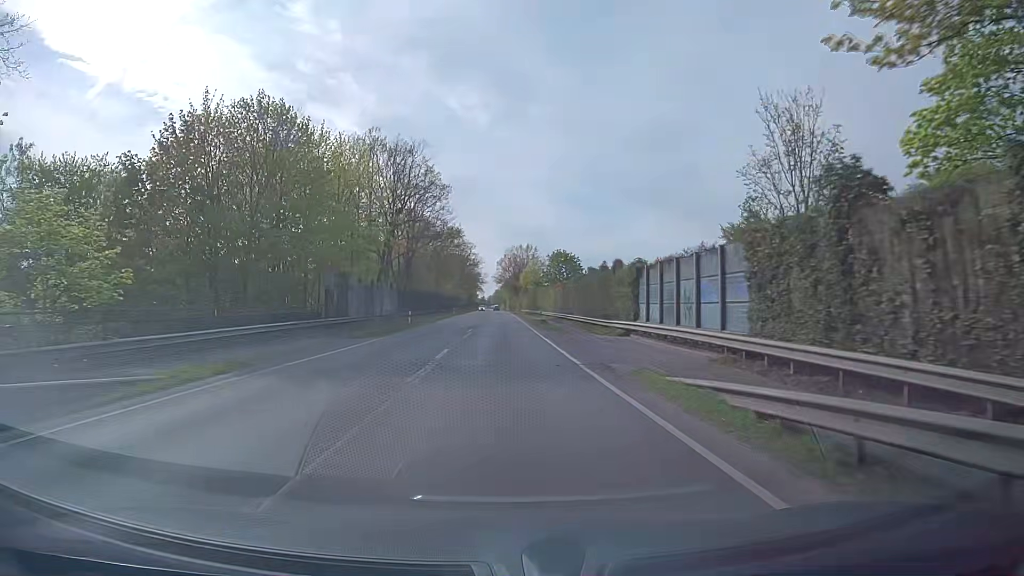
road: primary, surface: asphalt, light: Day
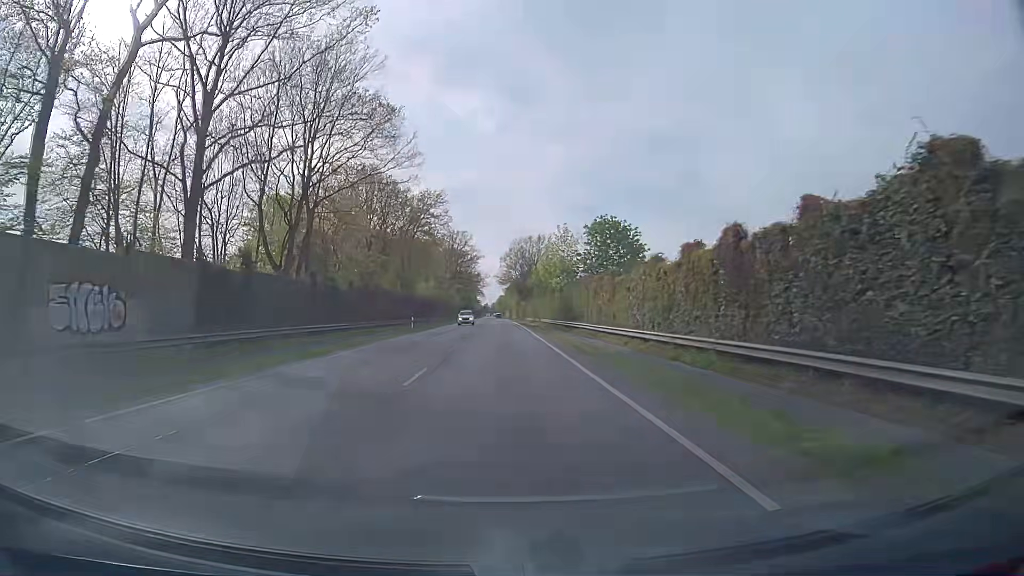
(0.0, +48.5) m; 0°
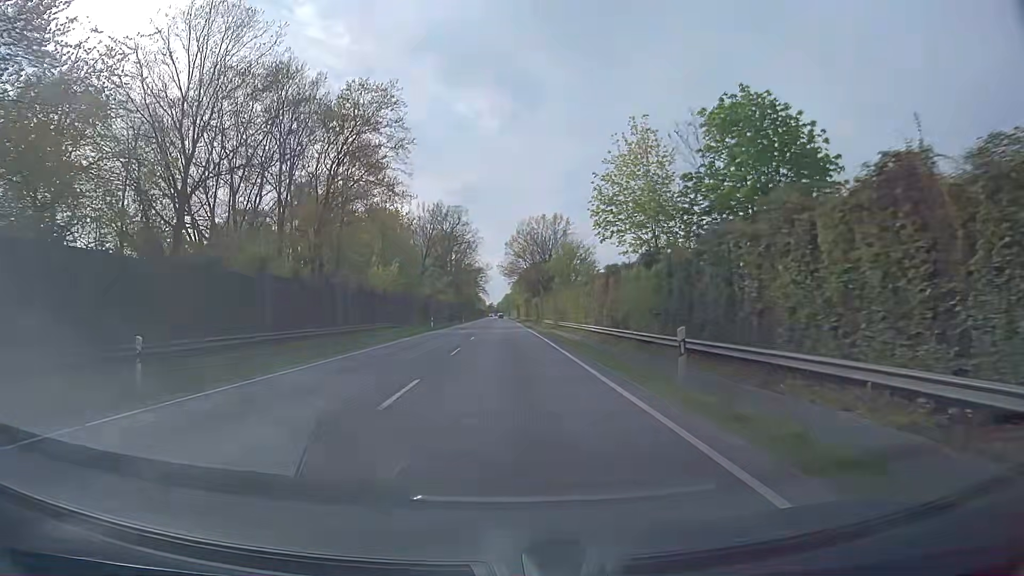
(-0.1, +38.9) m; -1°
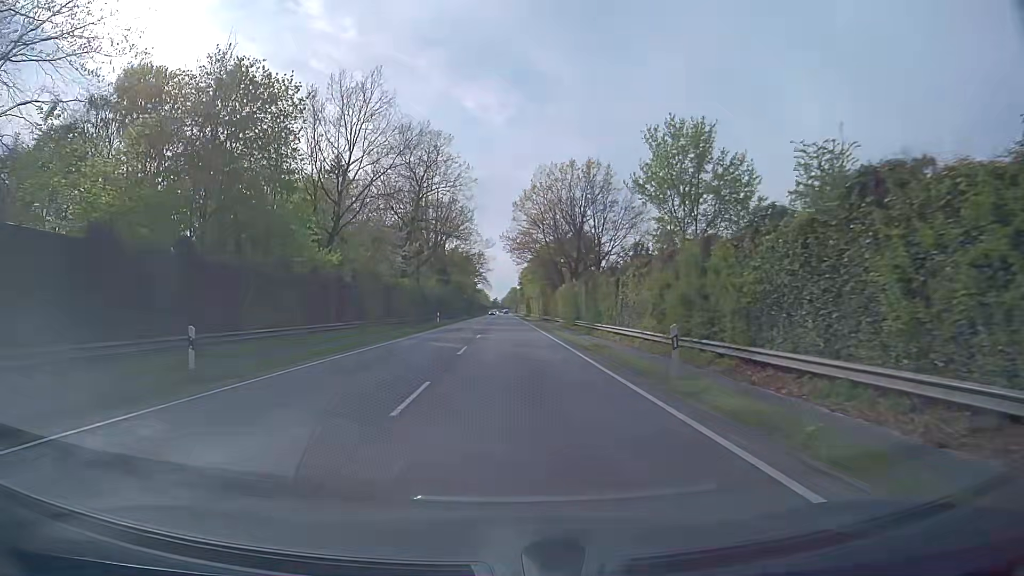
(-0.1, +49.1) m; 0°
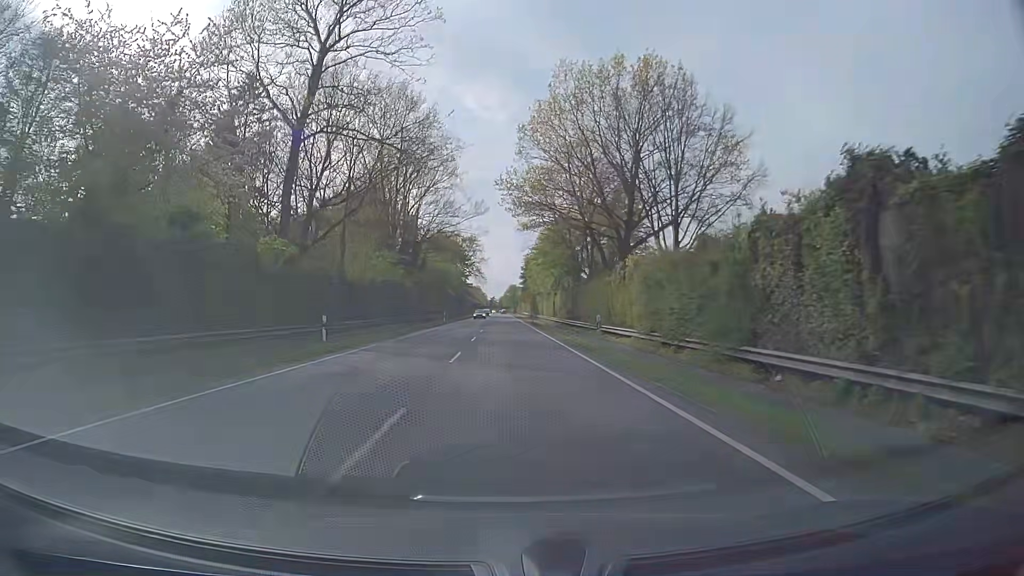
(+0.2, +39.7) m; 0°
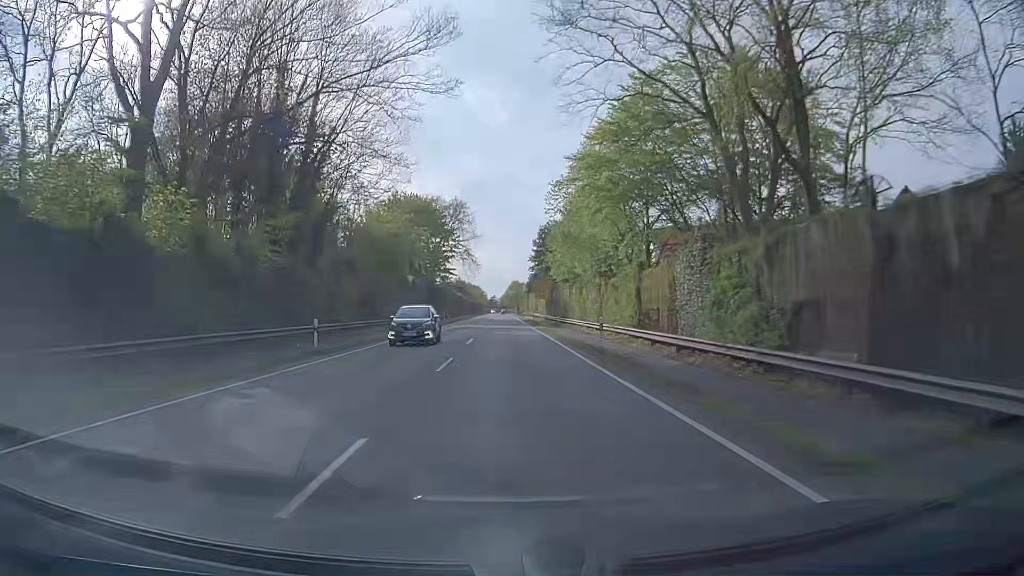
(+0.2, +50.5) m; 0°
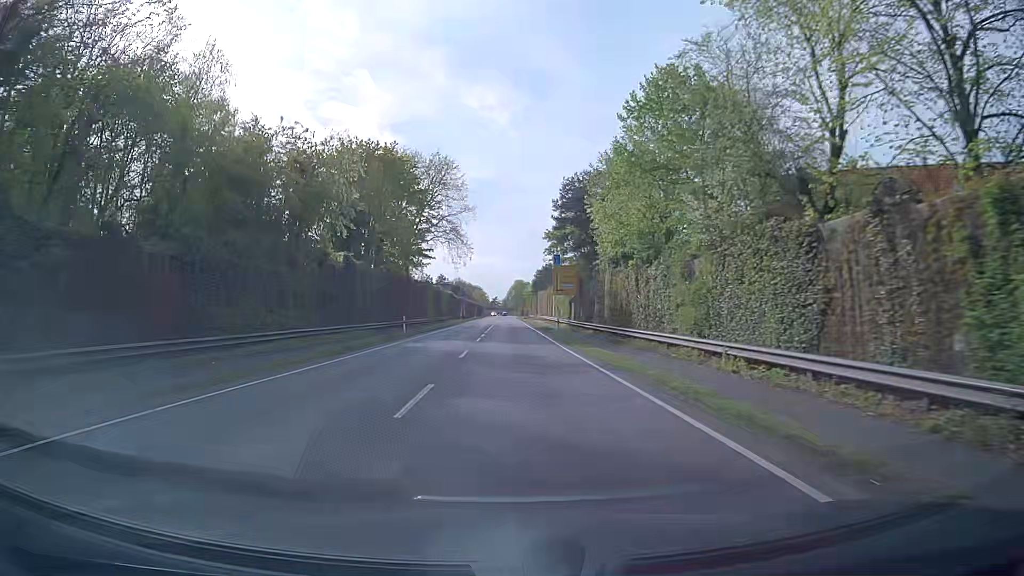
(0.0, +30.6) m; 0°
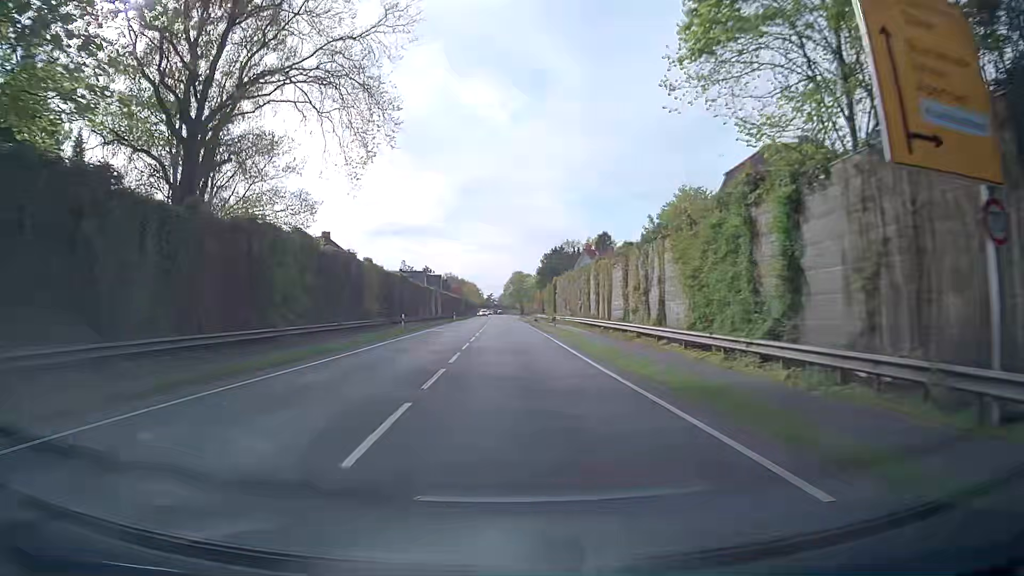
(-0.1, +51.0) m; 0°
(0, +10) (0, +20) (0, +30) (+1, +40) (+1, +50) (+1, +60) (+1, +70) (+1, +80) (+1, +90) (+1, +100) m
